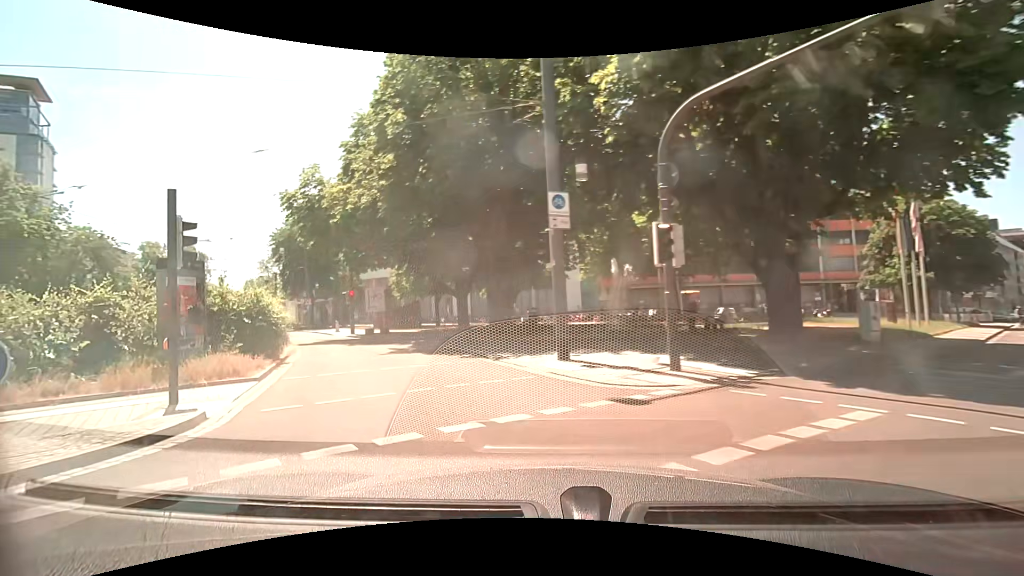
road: residential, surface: asphalt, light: Day
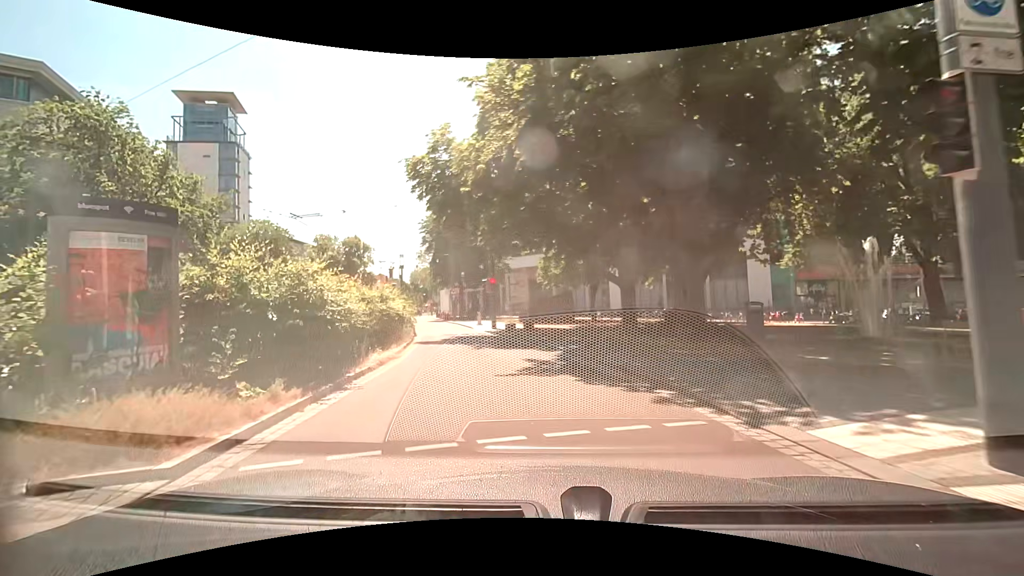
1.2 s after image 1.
(-1.3, +7.2) m; -19°
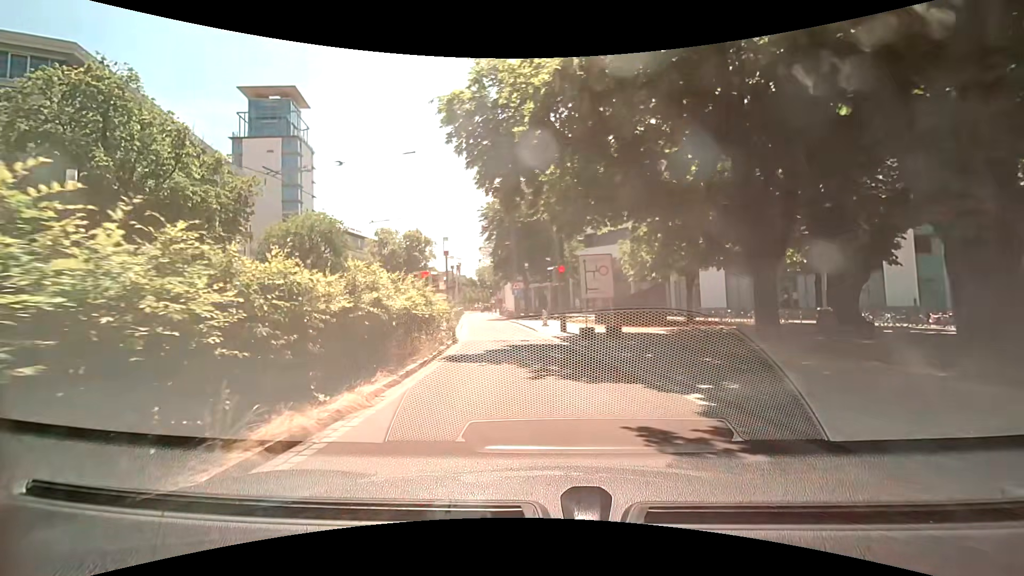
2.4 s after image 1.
(-0.4, +7.4) m; -7°
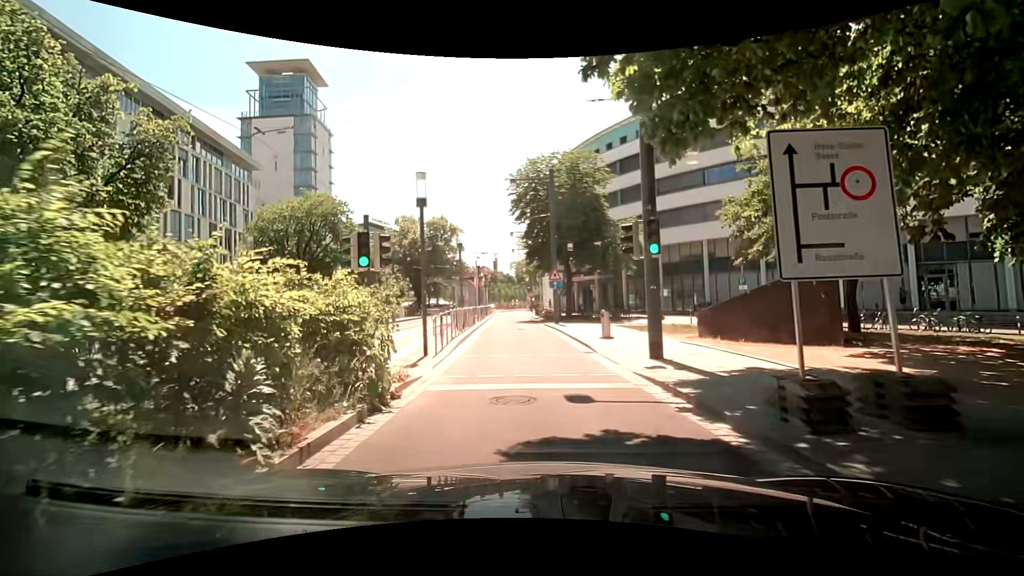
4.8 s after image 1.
(-0.4, +12.2) m; -6°
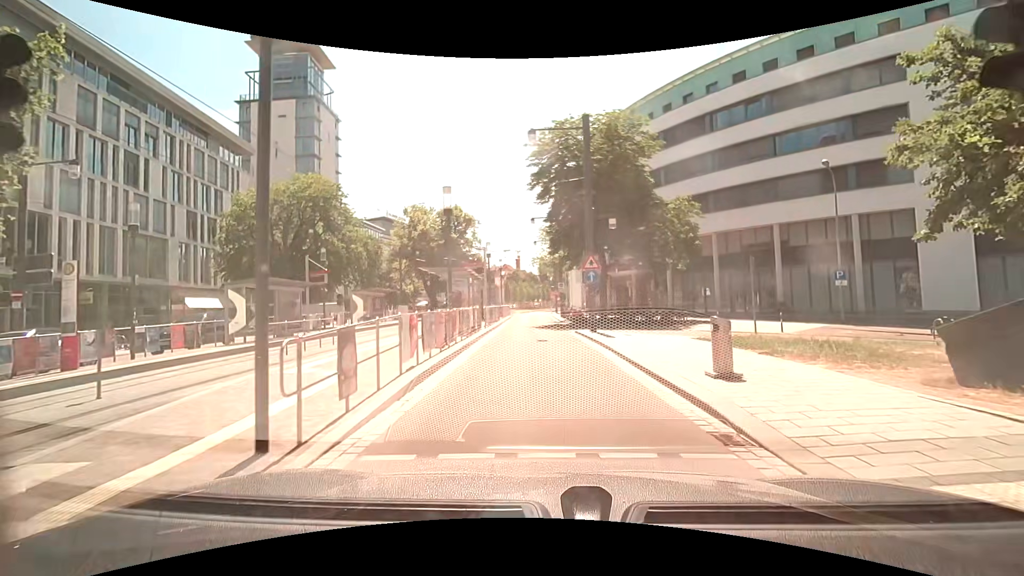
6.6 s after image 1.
(0.0, +9.0) m; -2°
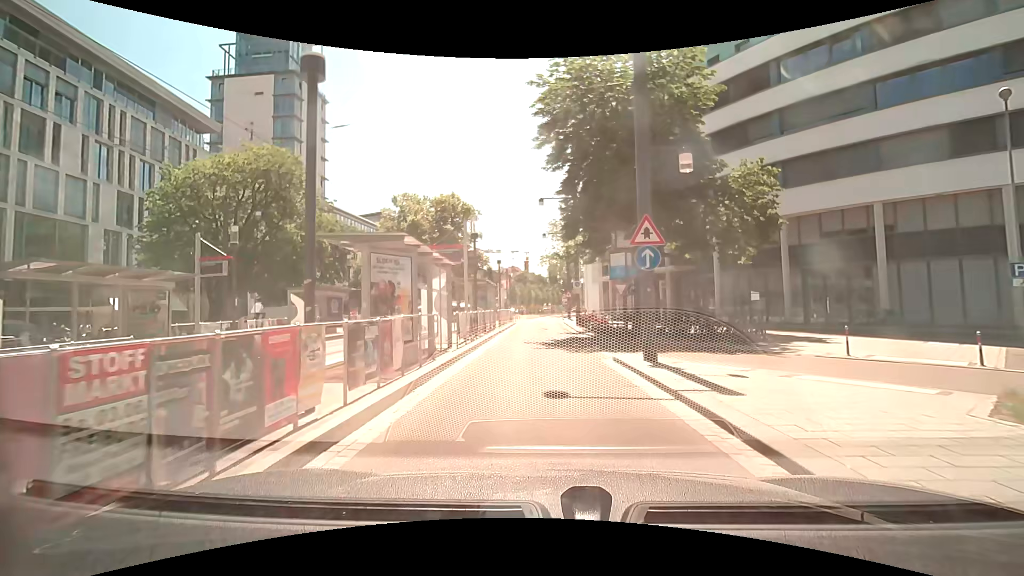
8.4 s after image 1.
(+0.1, +10.1) m; +1°
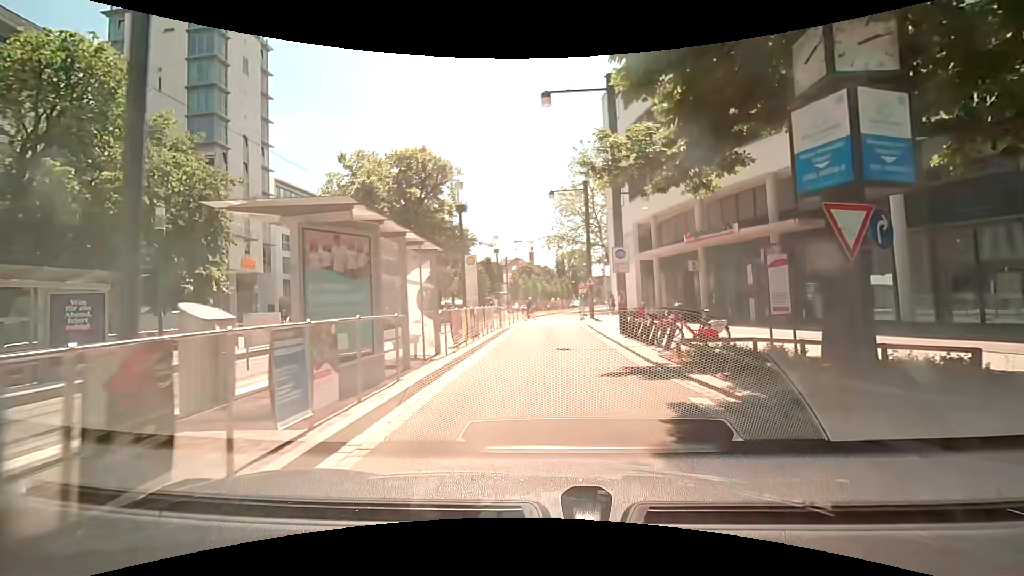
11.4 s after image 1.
(-0.3, +17.4) m; 0°
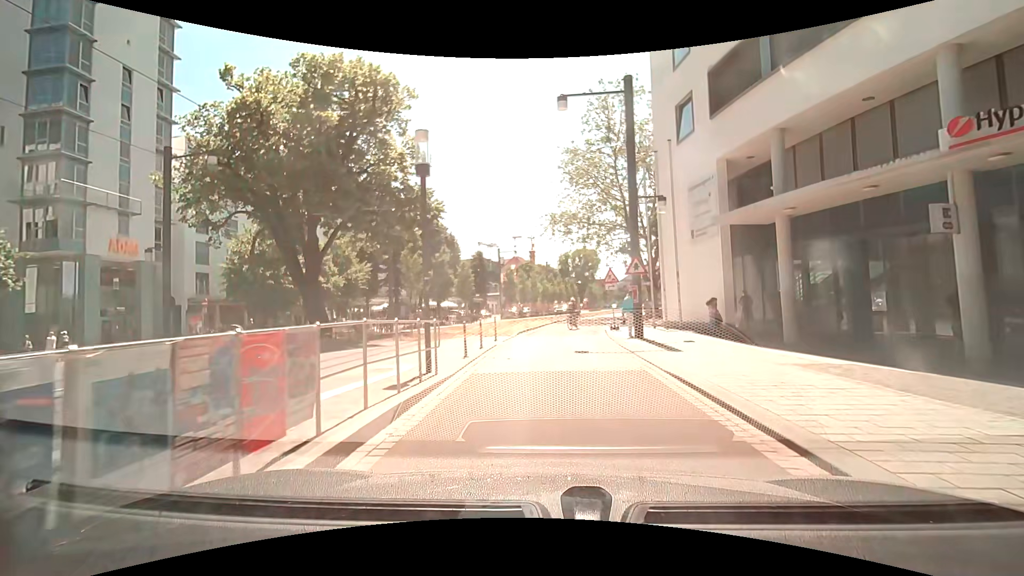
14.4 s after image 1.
(-0.5, +16.8) m; -2°
